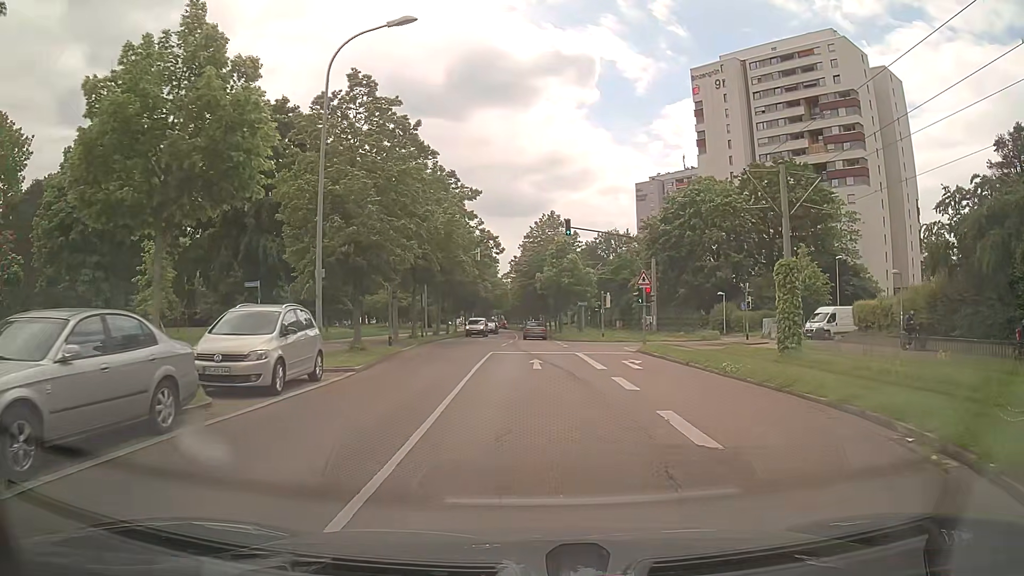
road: residential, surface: asphalt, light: Day
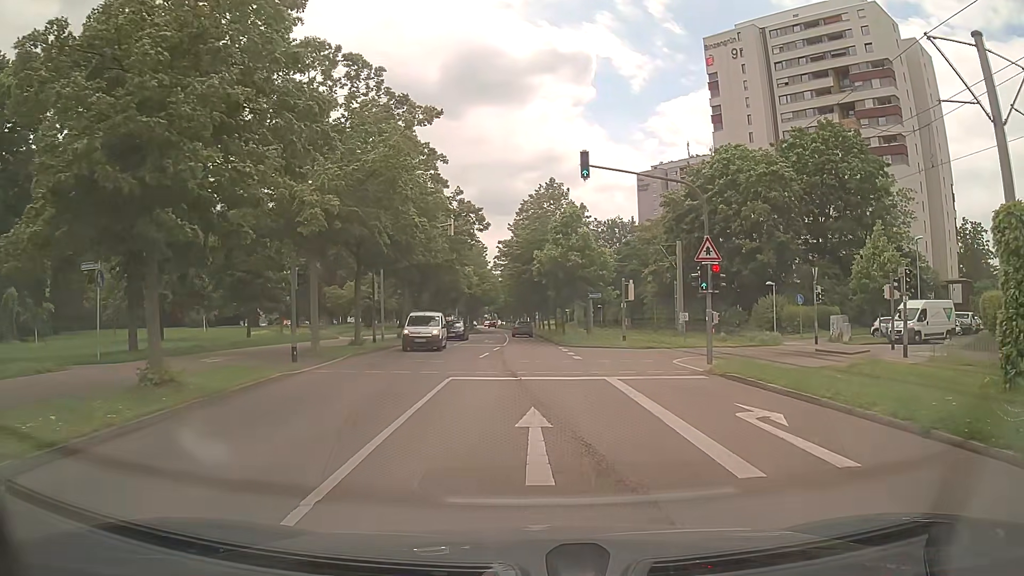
(-0.1, +13.3) m; 0°
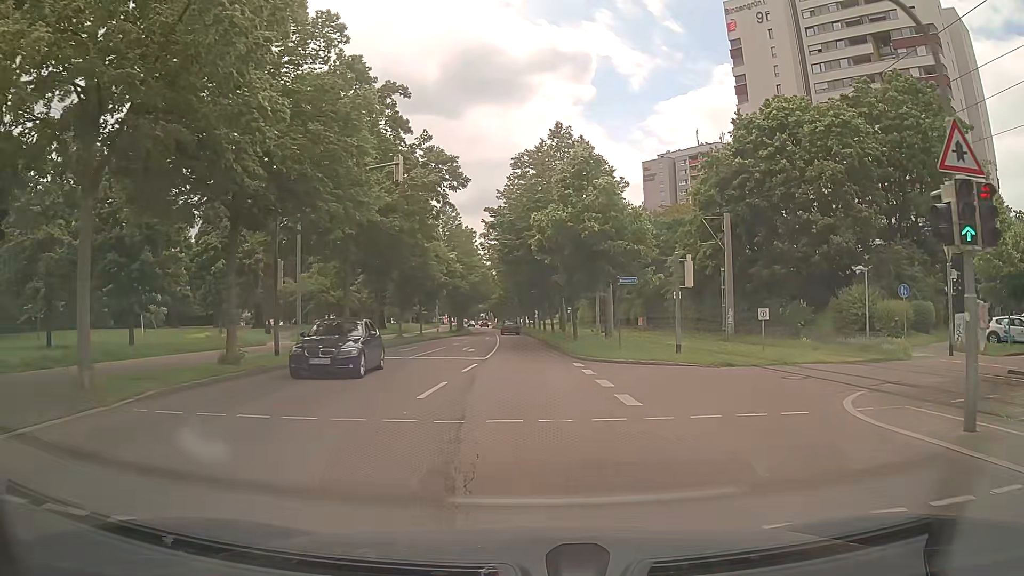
(0.0, +13.4) m; 0°
